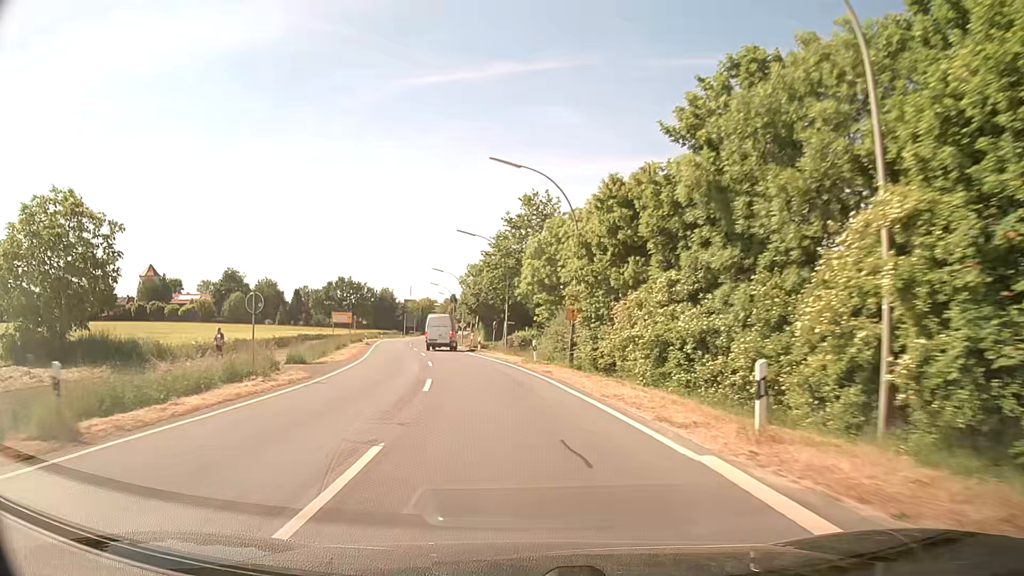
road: secondary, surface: asphalt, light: Day
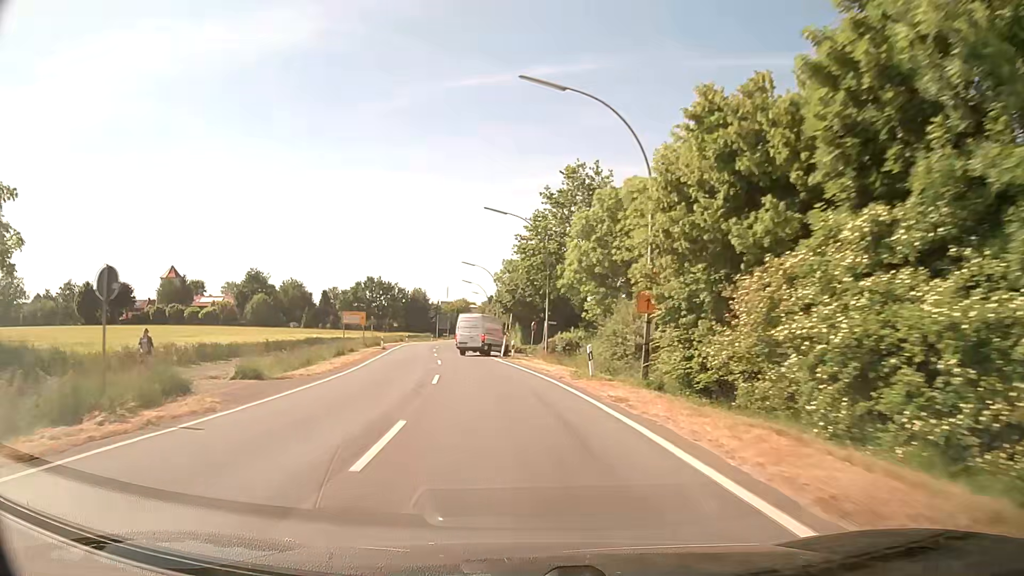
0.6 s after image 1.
(-0.3, +9.8) m; -3°
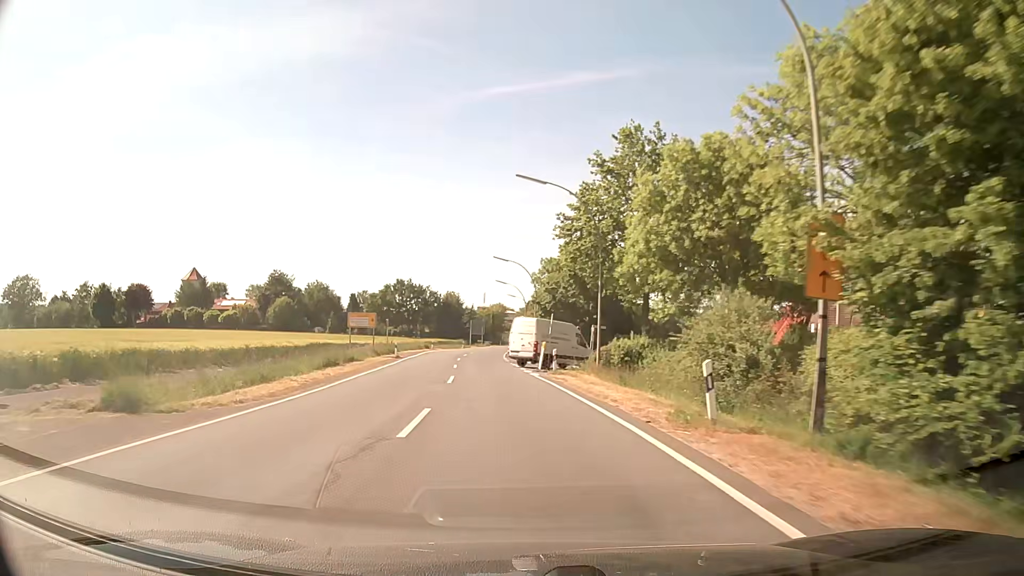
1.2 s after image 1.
(-0.3, +9.7) m; -4°
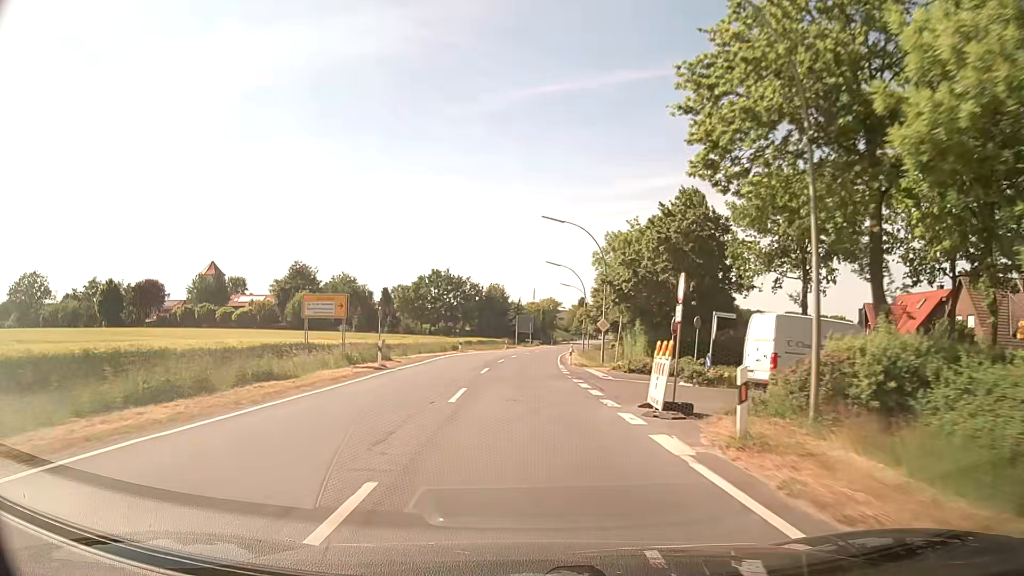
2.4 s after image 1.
(-0.8, +19.5) m; -4°
